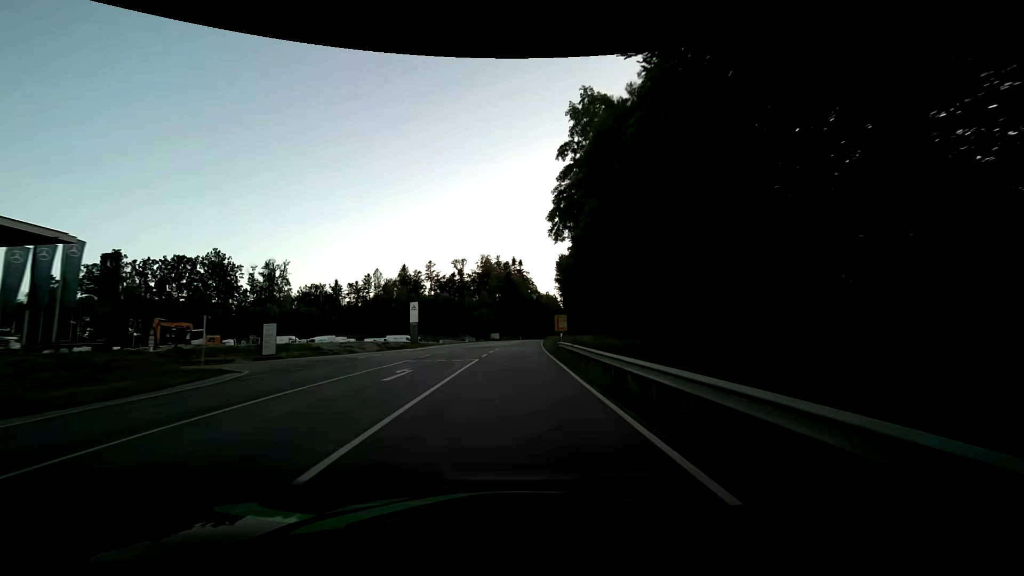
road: secondary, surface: asphalt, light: Day
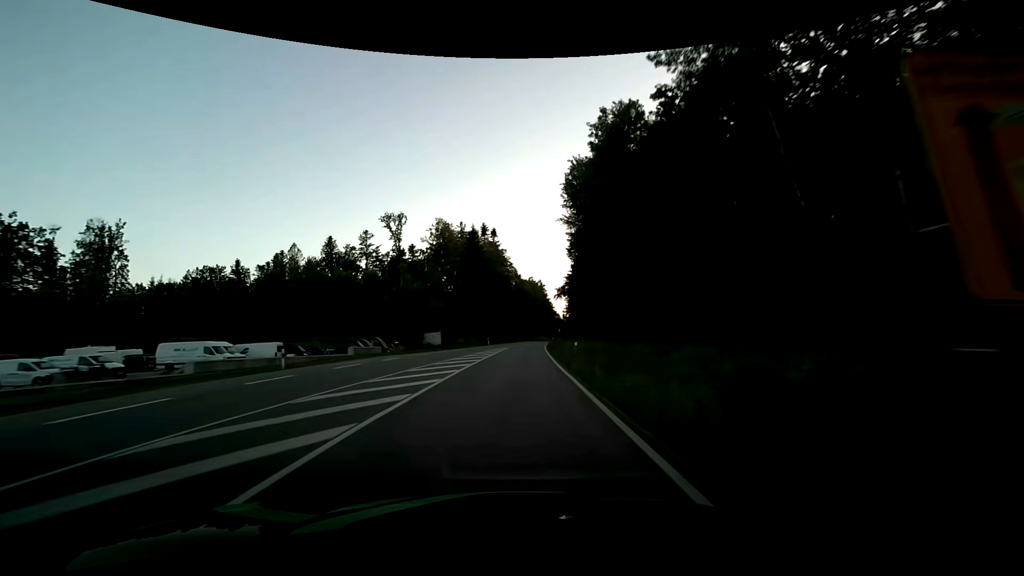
(+1.6, +65.2) m; +3°
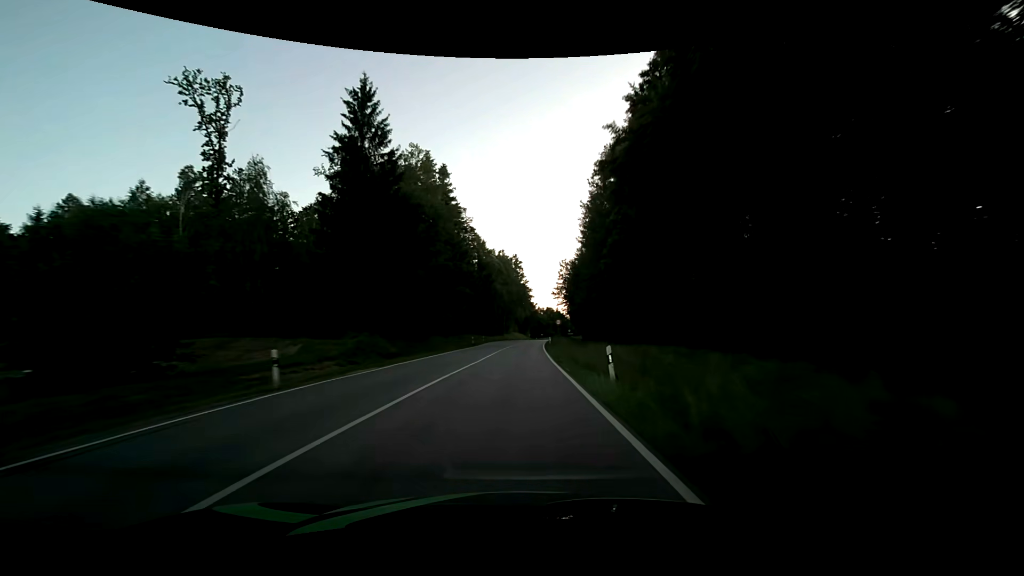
(+1.6, +56.8) m; +3°
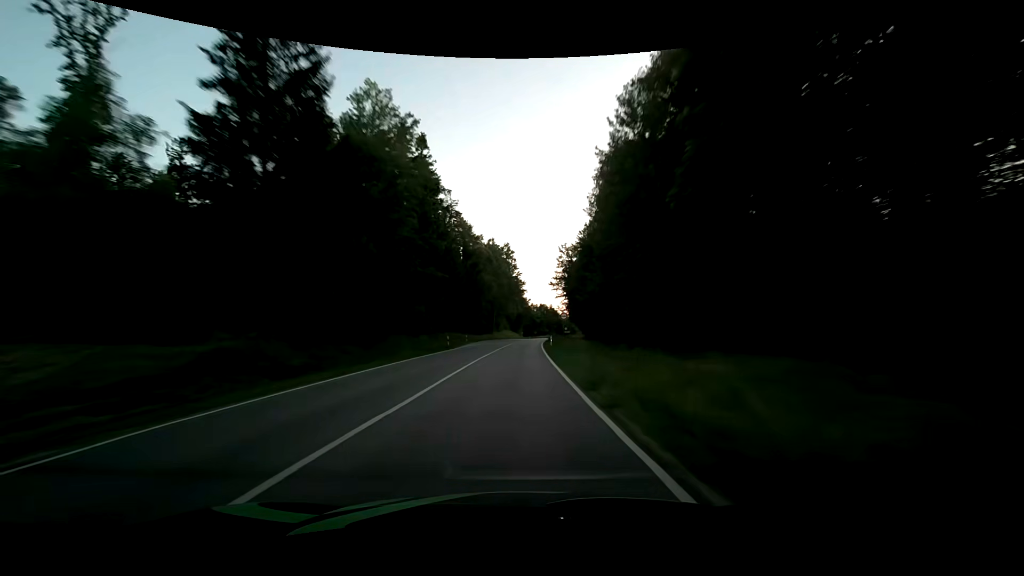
(+0.2, +14.8) m; +1°
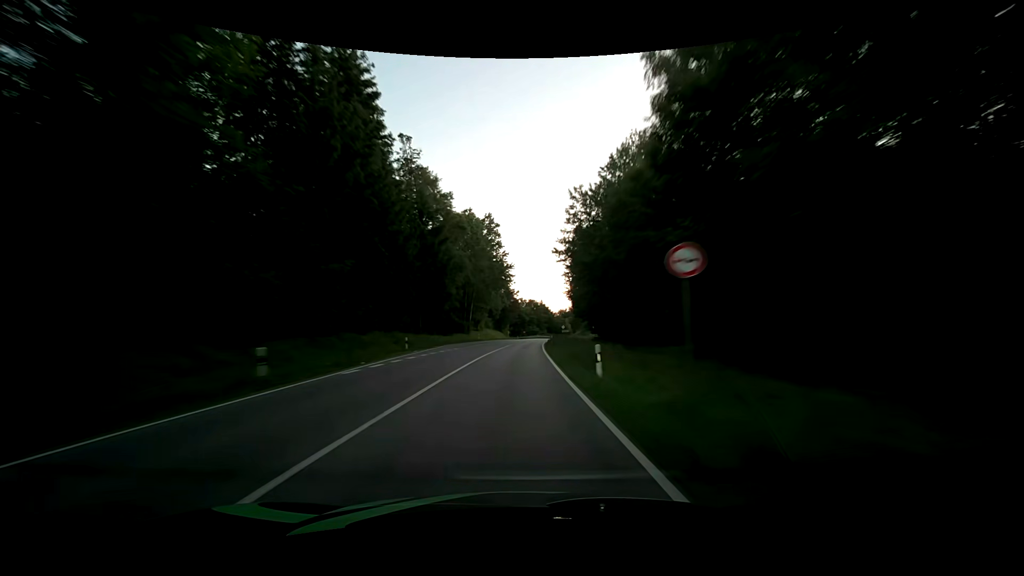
(+0.4, +30.2) m; +2°
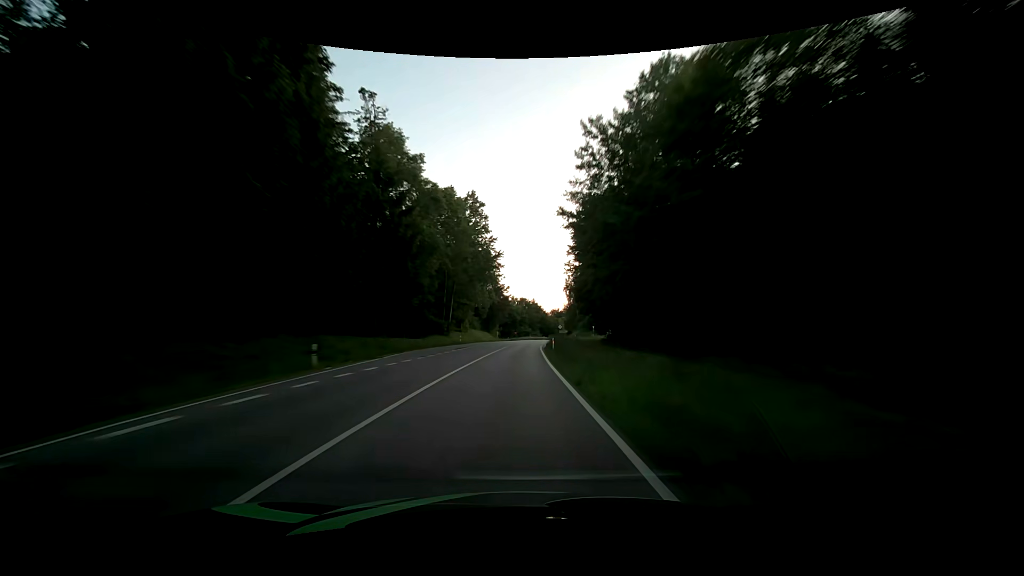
(+0.1, +15.3) m; +1°
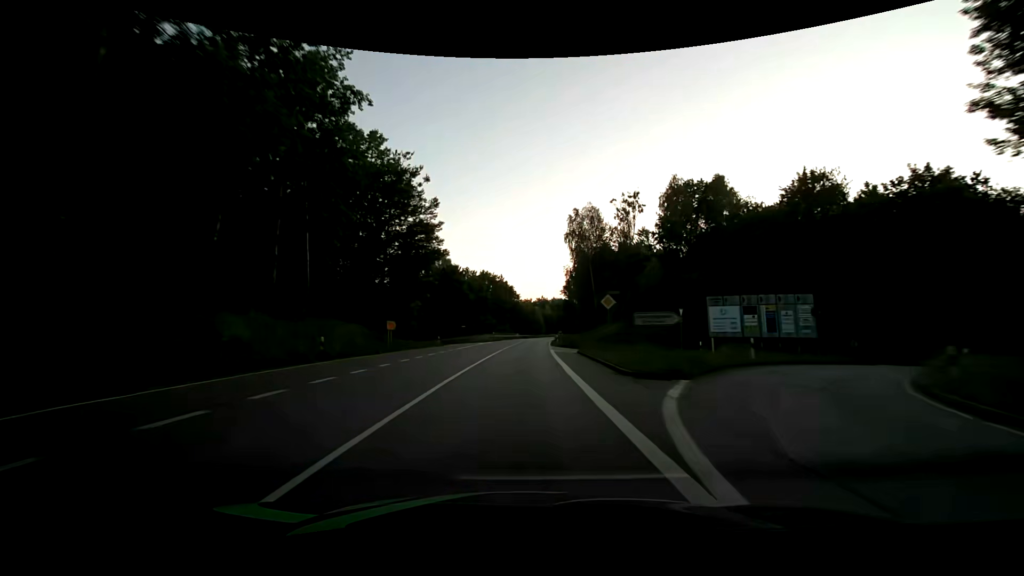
(+2.4, +77.4) m; +4°
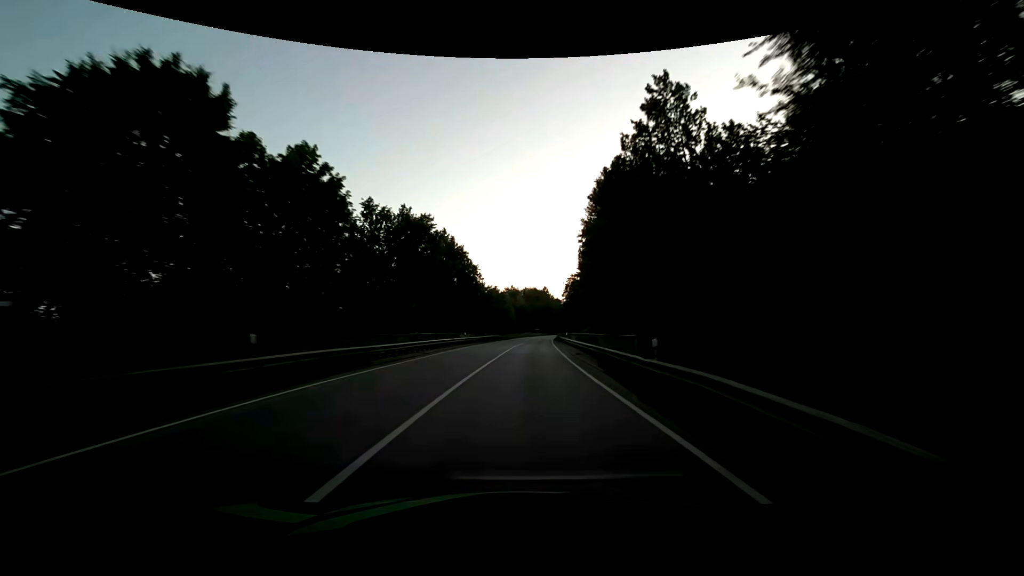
(+1.8, +62.8) m; +3°
(0, +10) (0, +20) (+1, +30) (+1, +40) (+2, +50) (+2, +60) (+3, +70) (+4, +80) (+4, +90) (+5, +100) m
